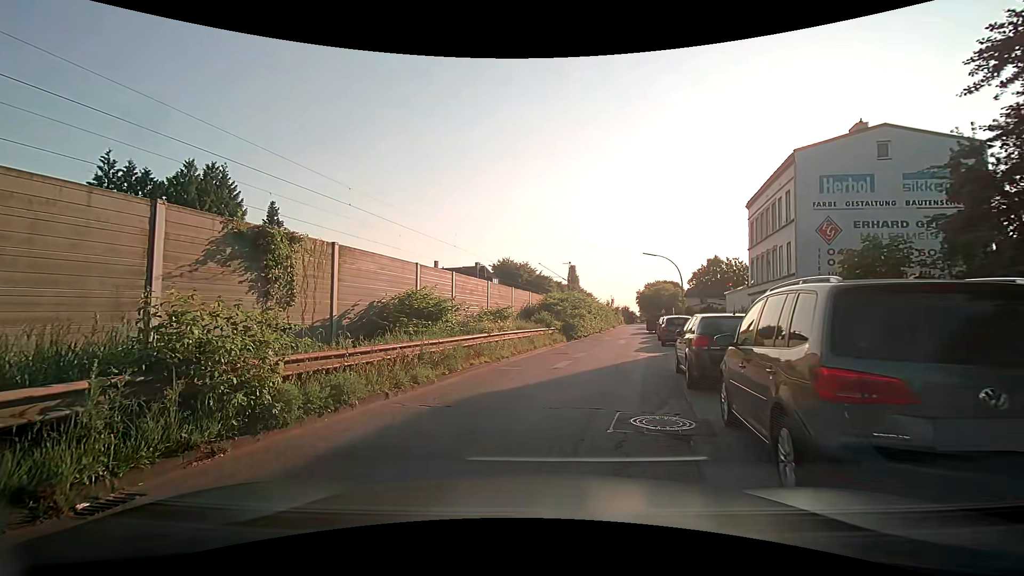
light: Day
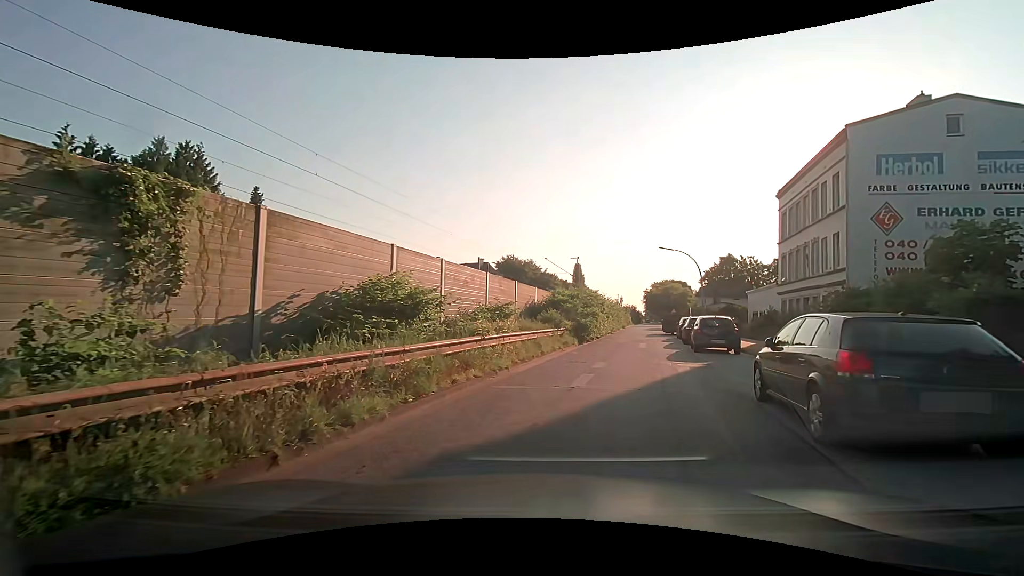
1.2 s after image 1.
(-0.2, +4.2) m; -3°
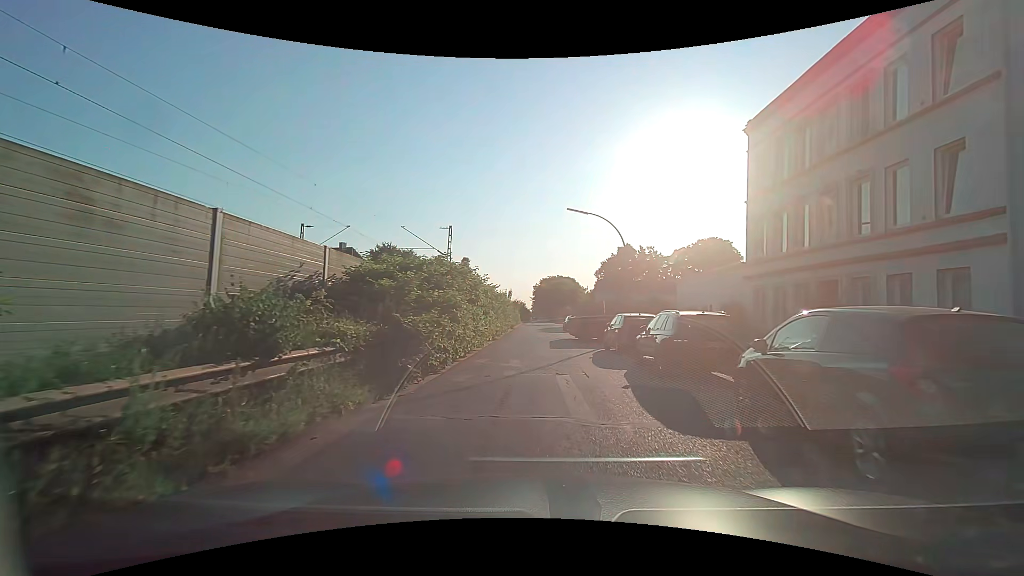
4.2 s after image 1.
(+2.6, +17.2) m; +13°
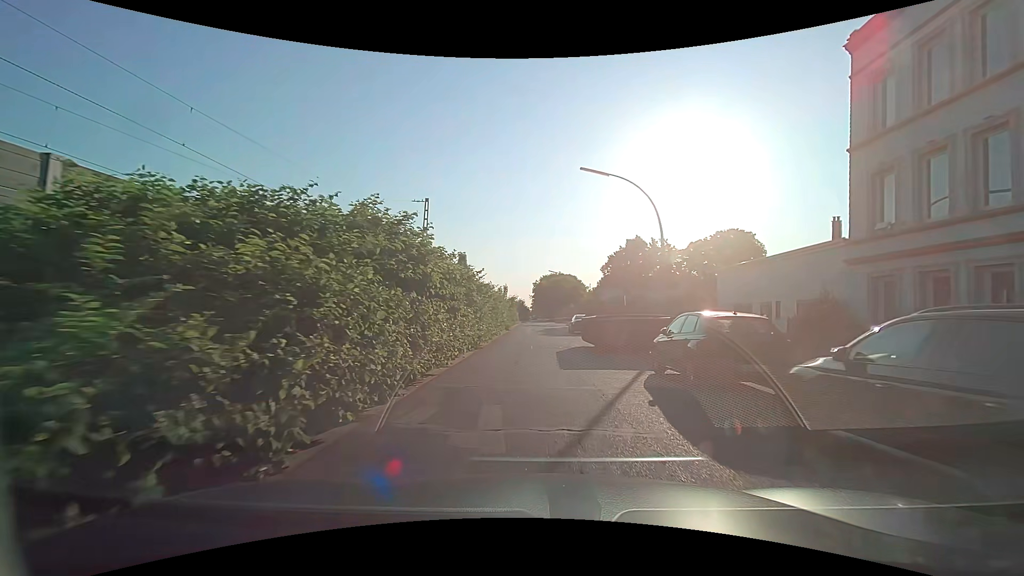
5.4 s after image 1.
(0.0, +8.3) m; 0°
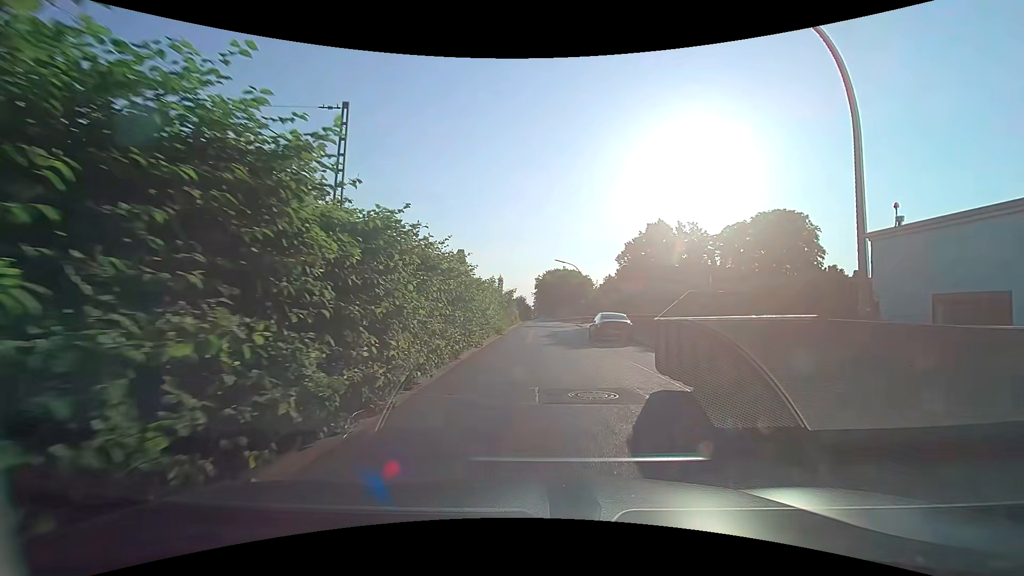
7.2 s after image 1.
(0.0, +13.0) m; -1°
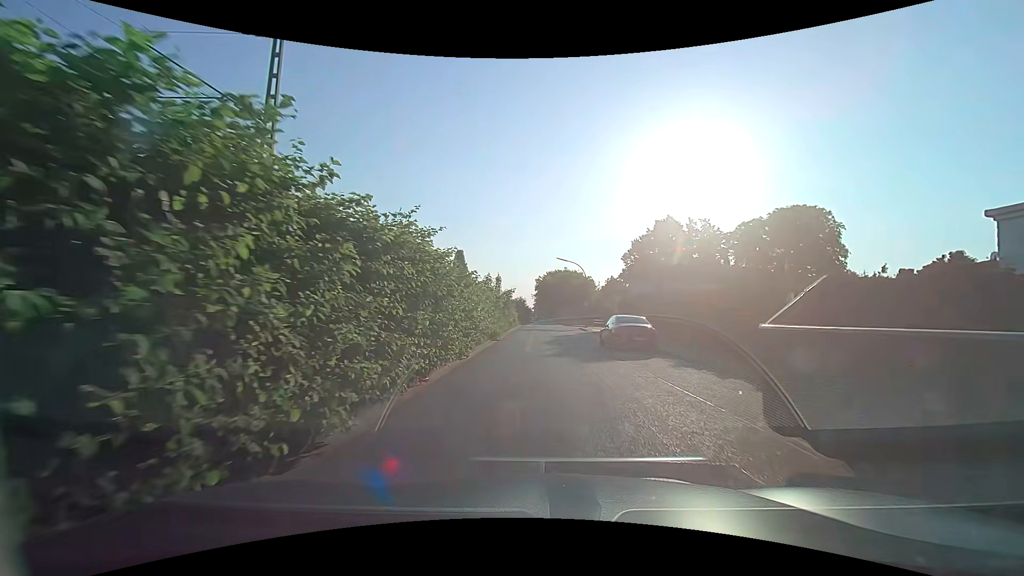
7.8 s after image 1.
(+0.1, +4.3) m; +1°
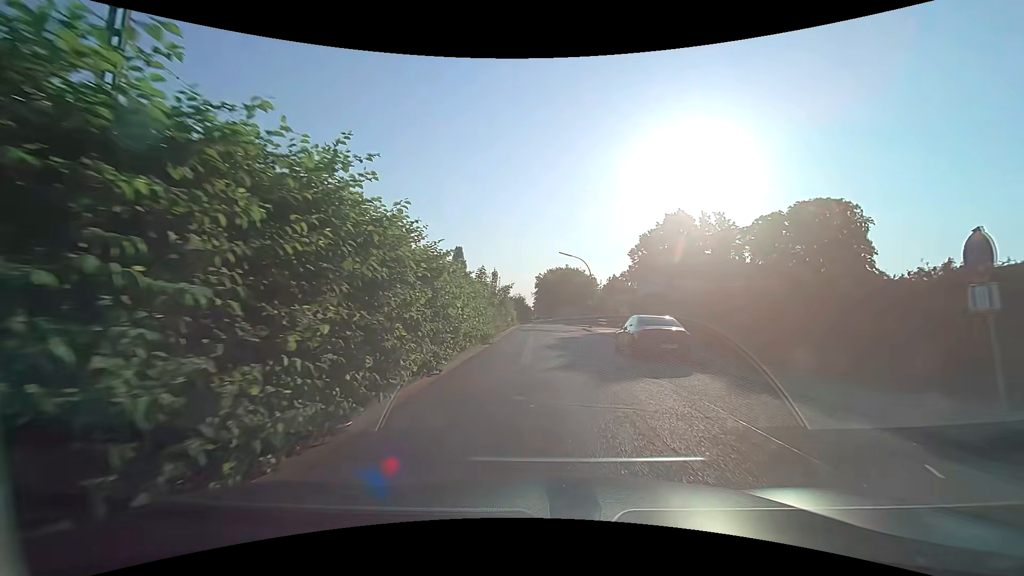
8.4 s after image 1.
(-0.1, +4.3) m; -1°
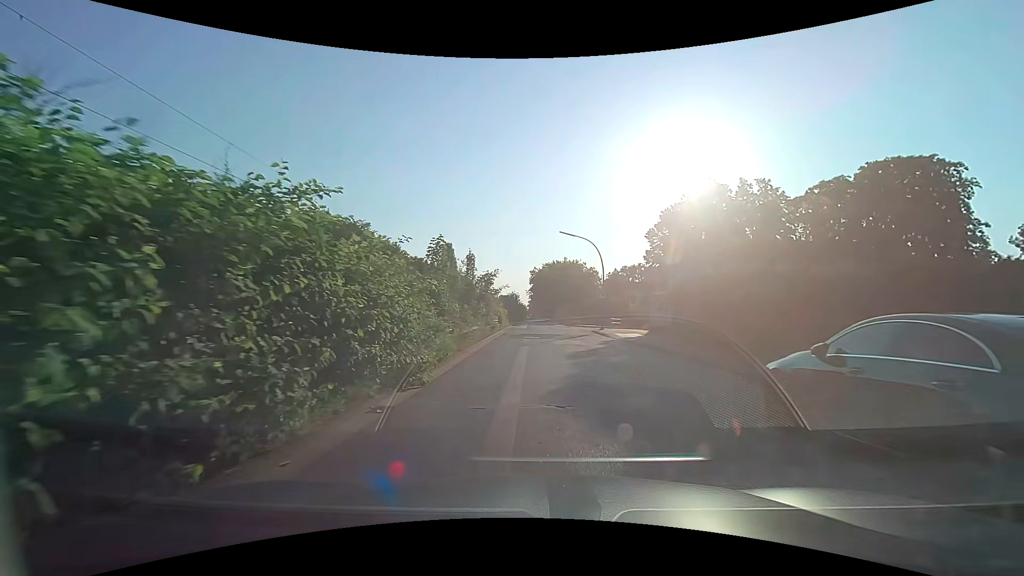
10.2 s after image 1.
(+0.2, +12.5) m; +1°
